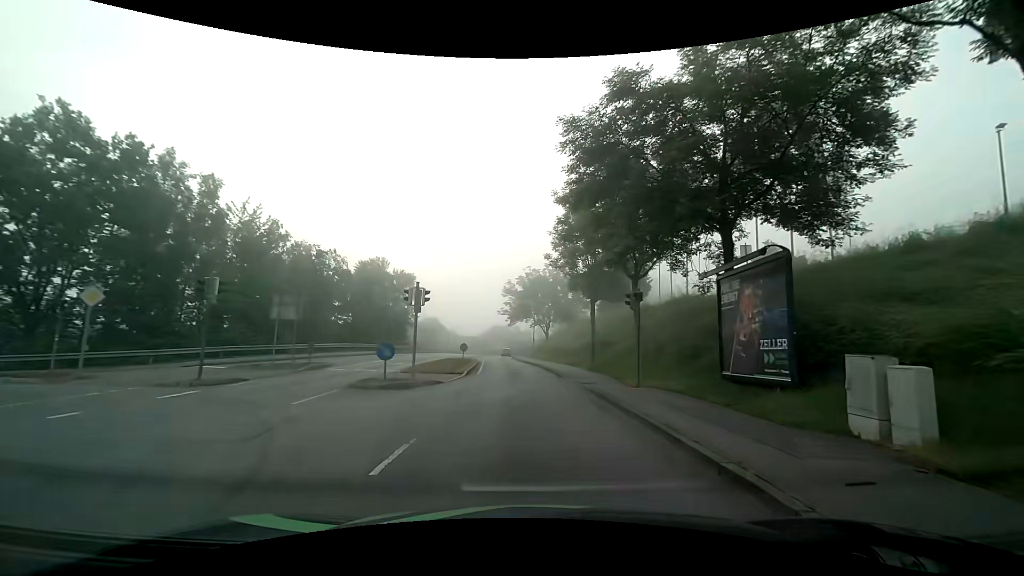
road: tertiary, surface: asphalt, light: Day
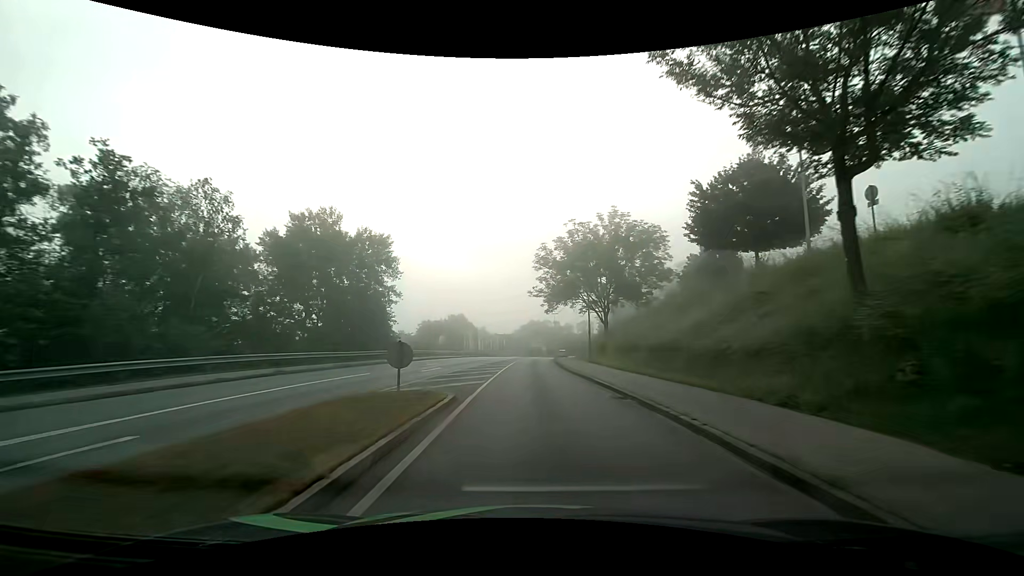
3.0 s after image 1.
(-1.5, +27.1) m; -5°
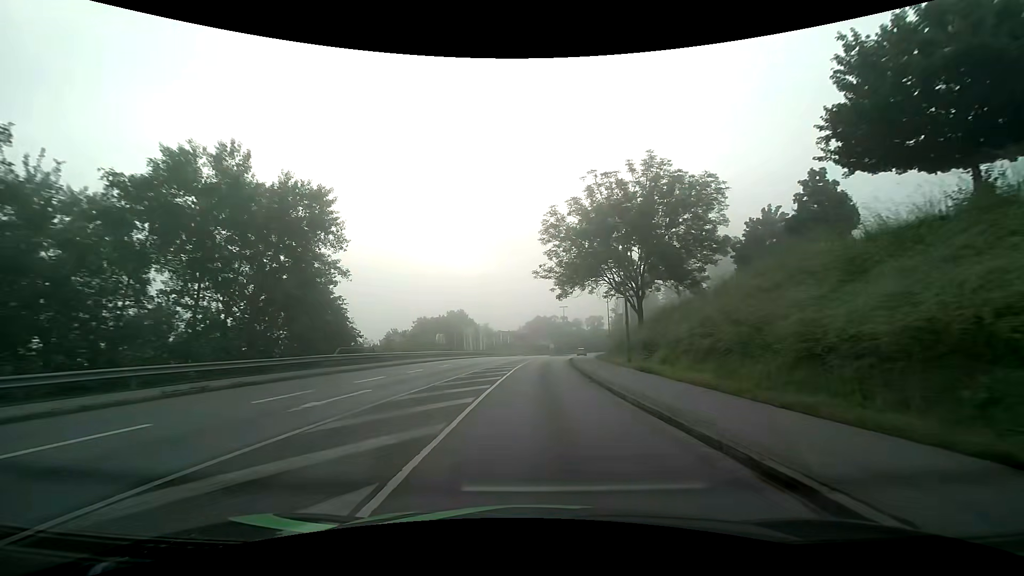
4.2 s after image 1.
(-0.1, +13.4) m; -1°
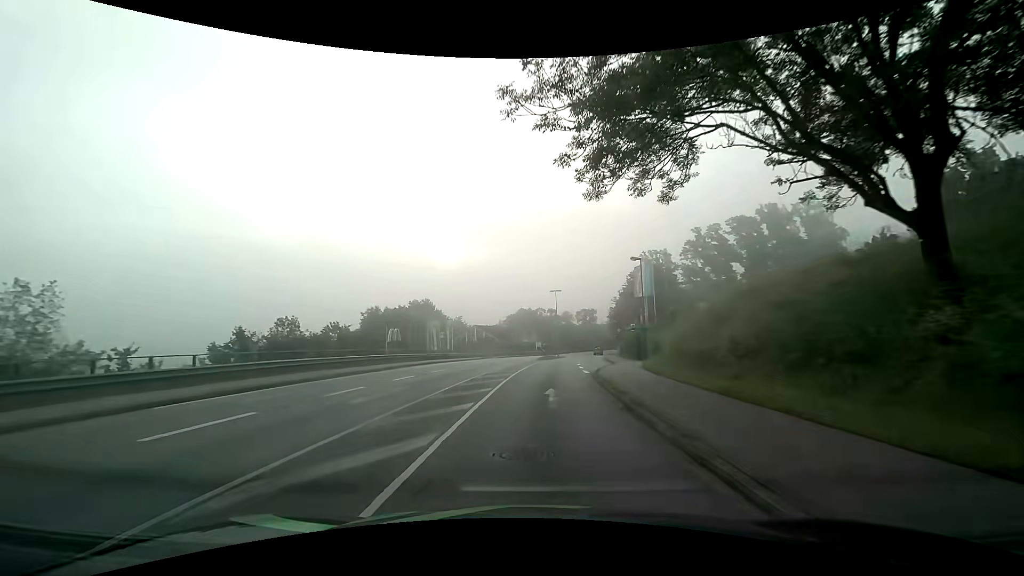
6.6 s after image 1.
(+0.4, +28.6) m; +2°
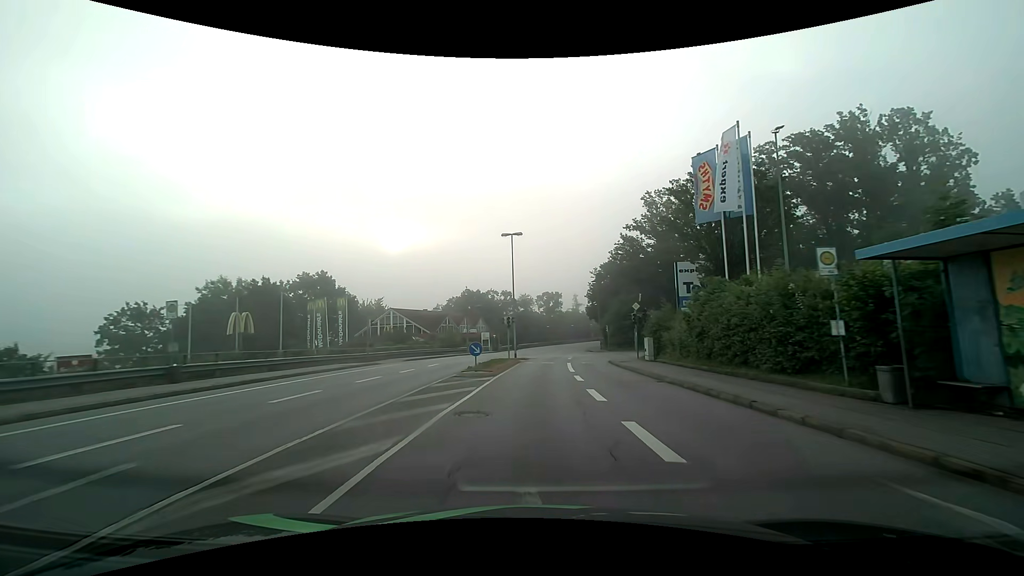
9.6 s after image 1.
(+1.6, +37.3) m; +5°
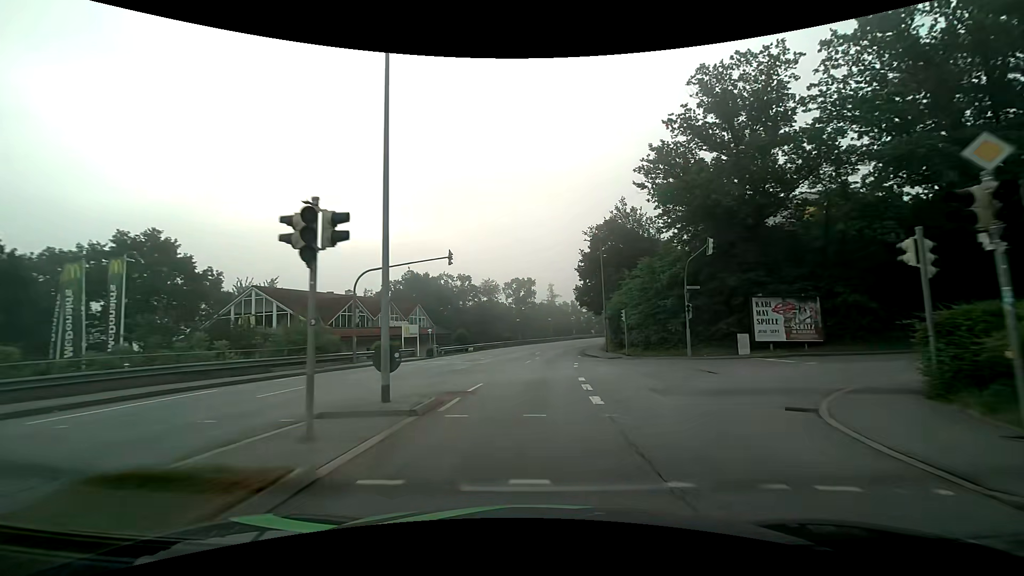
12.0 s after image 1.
(+0.9, +30.5) m; +3°
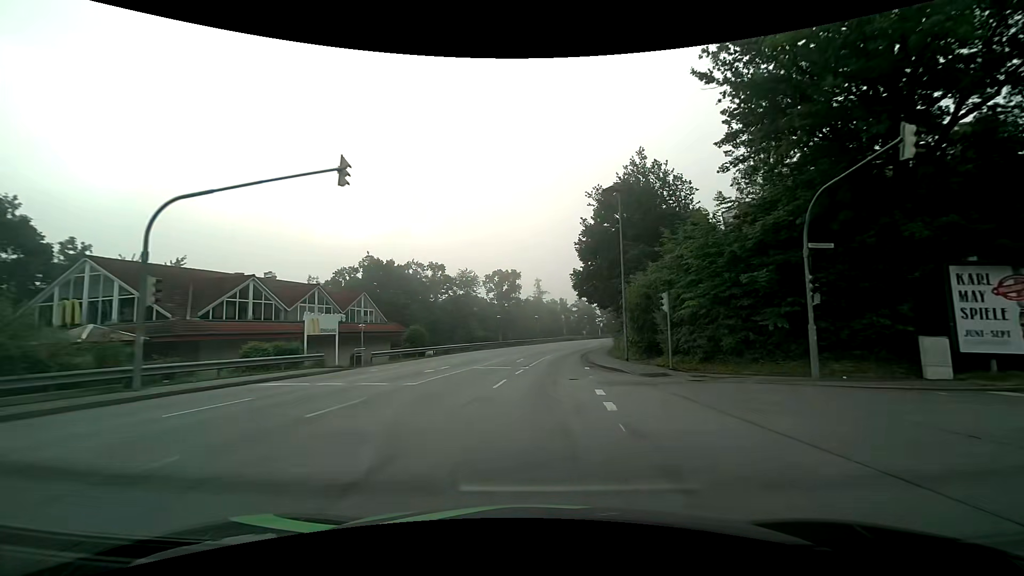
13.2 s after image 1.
(+0.2, +15.3) m; +2°
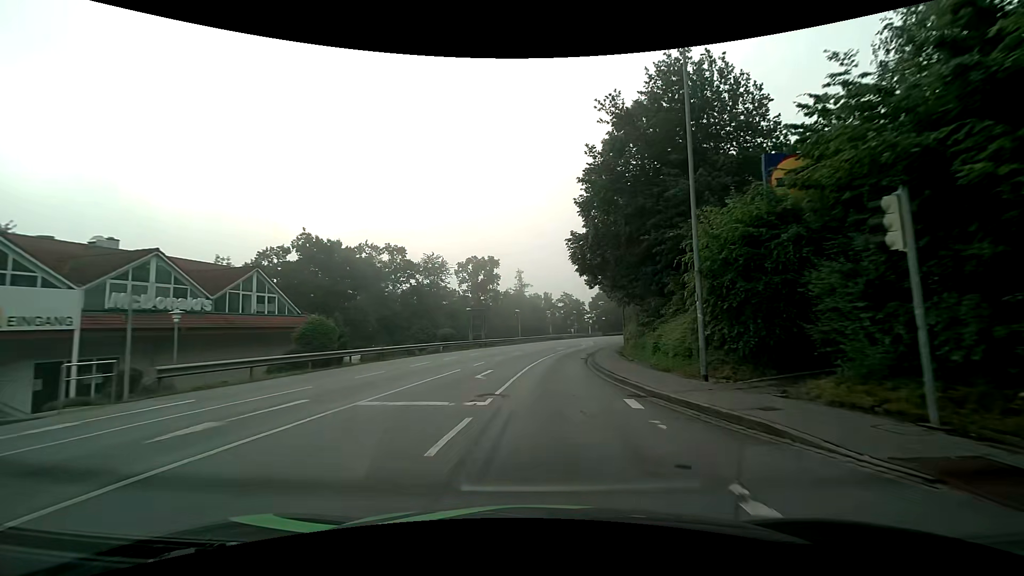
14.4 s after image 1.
(+0.2, +15.3) m; +2°
(0, +10) (+1, +20) (+2, +30) (+3, +40) (+5, +50) (+7, +59) (+10, +69) (+14, +78) (+18, +88) (+22, +97) m
